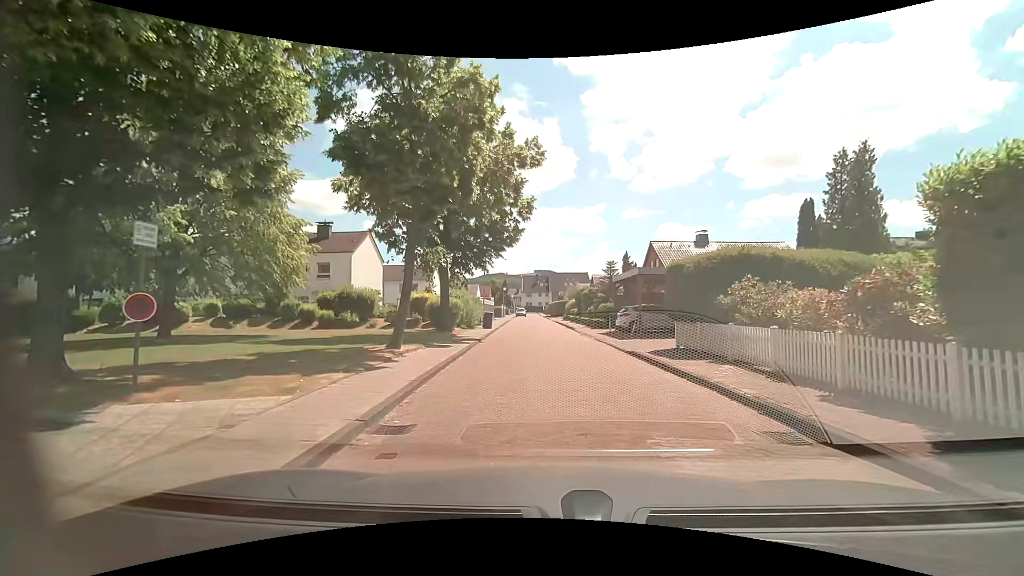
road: residential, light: Day
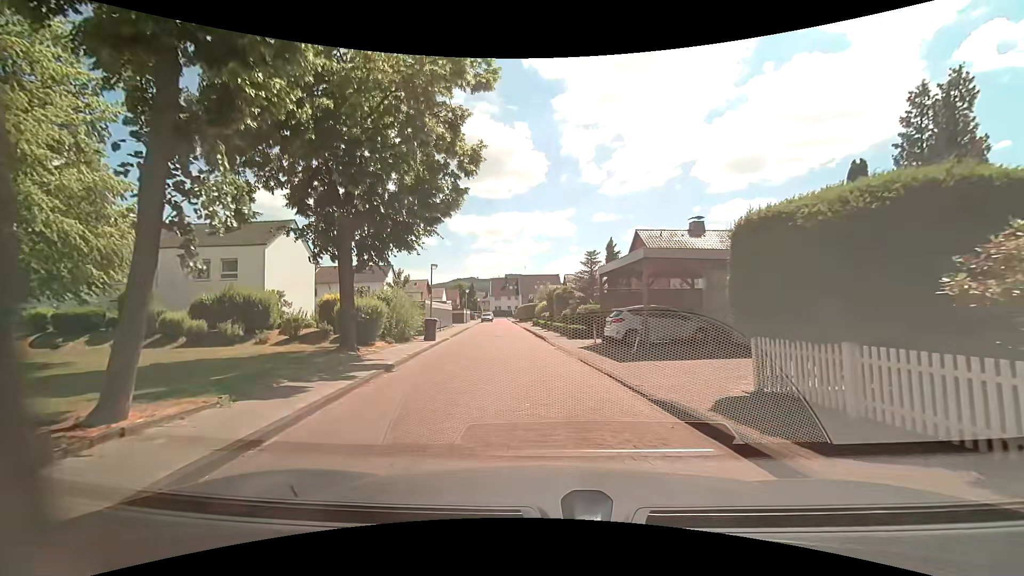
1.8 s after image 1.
(+0.3, +8.2) m; +2°
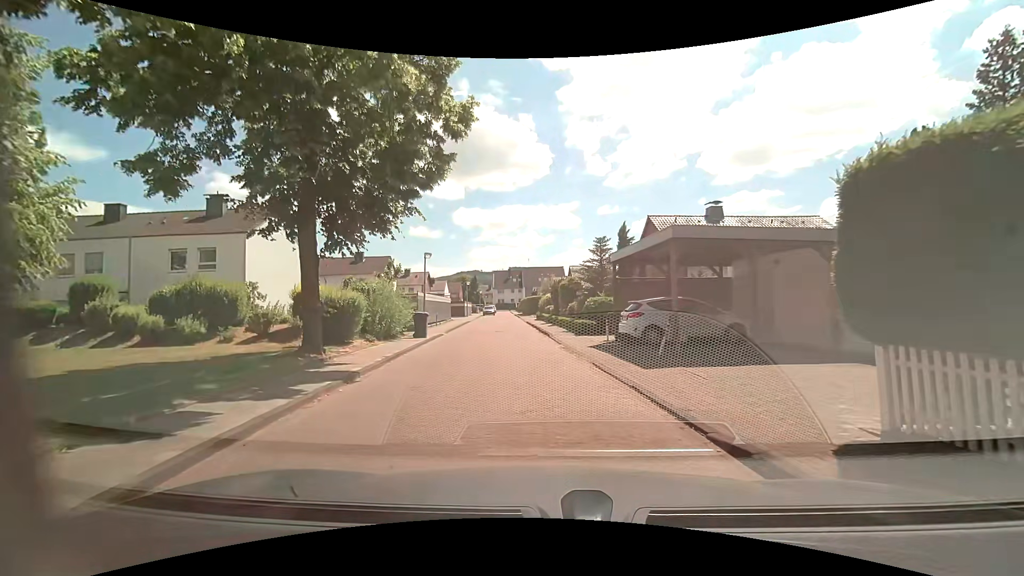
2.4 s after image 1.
(+0.1, +2.7) m; 0°
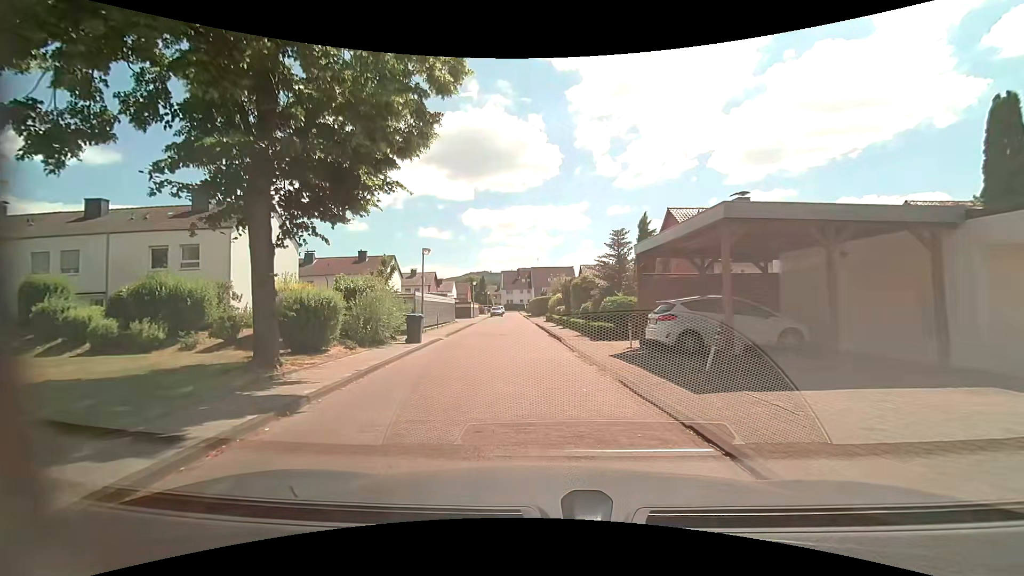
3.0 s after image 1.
(0.0, +2.6) m; -1°
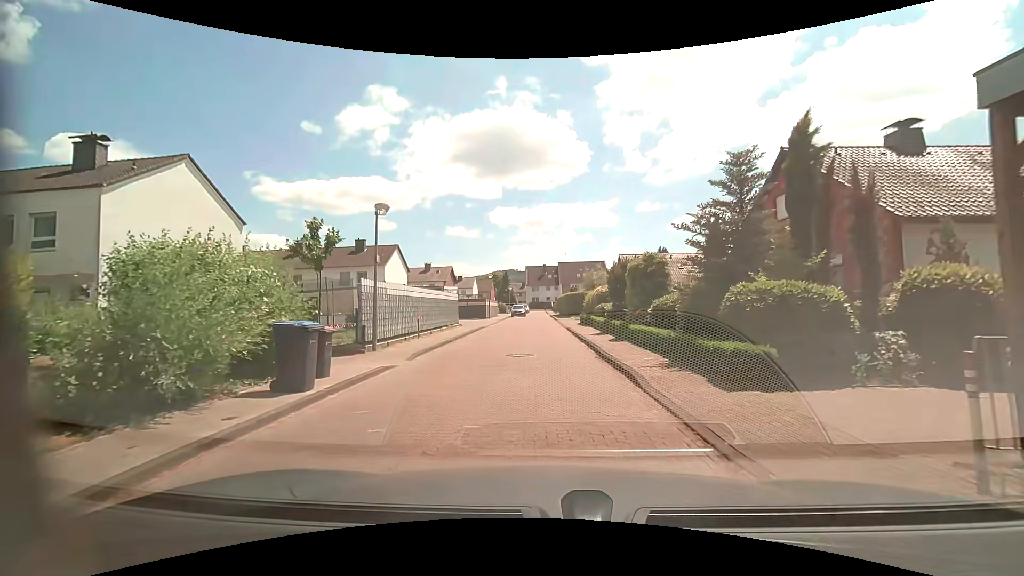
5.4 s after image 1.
(-0.2, +10.8) m; -1°
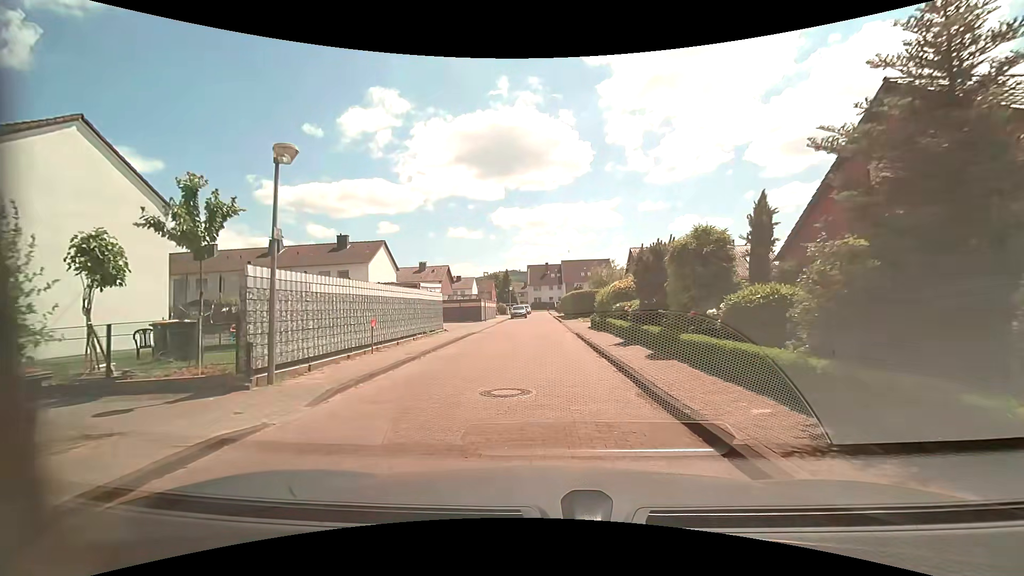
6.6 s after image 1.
(-0.2, +5.7) m; -1°
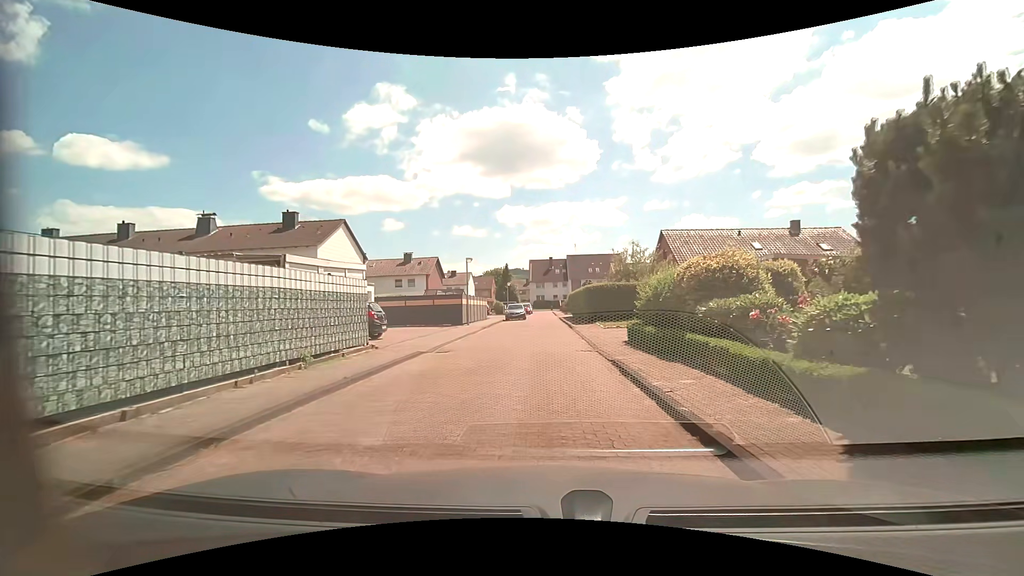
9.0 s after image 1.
(-0.1, +11.4) m; -1°
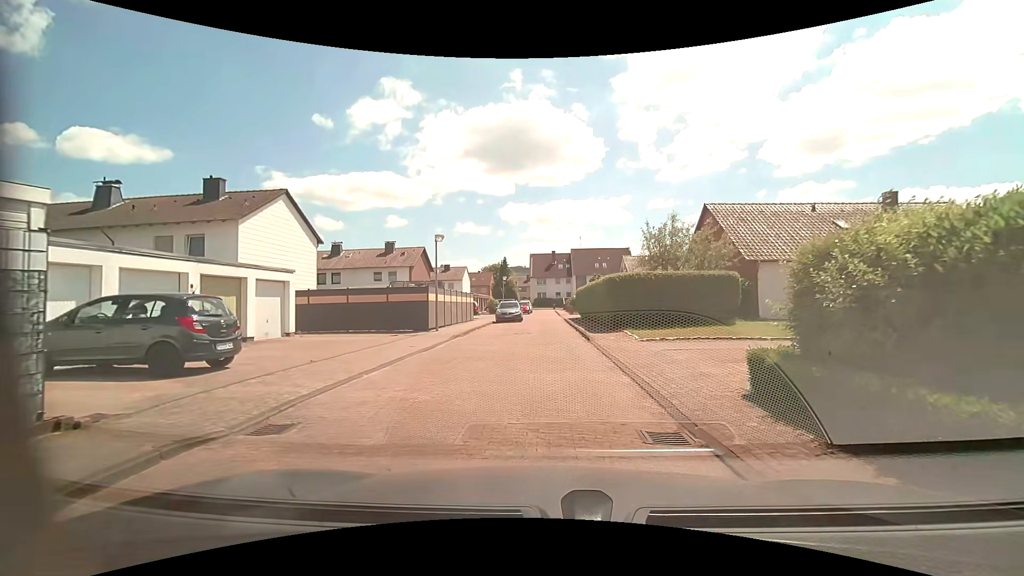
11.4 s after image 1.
(0.0, +9.6) m; 0°
